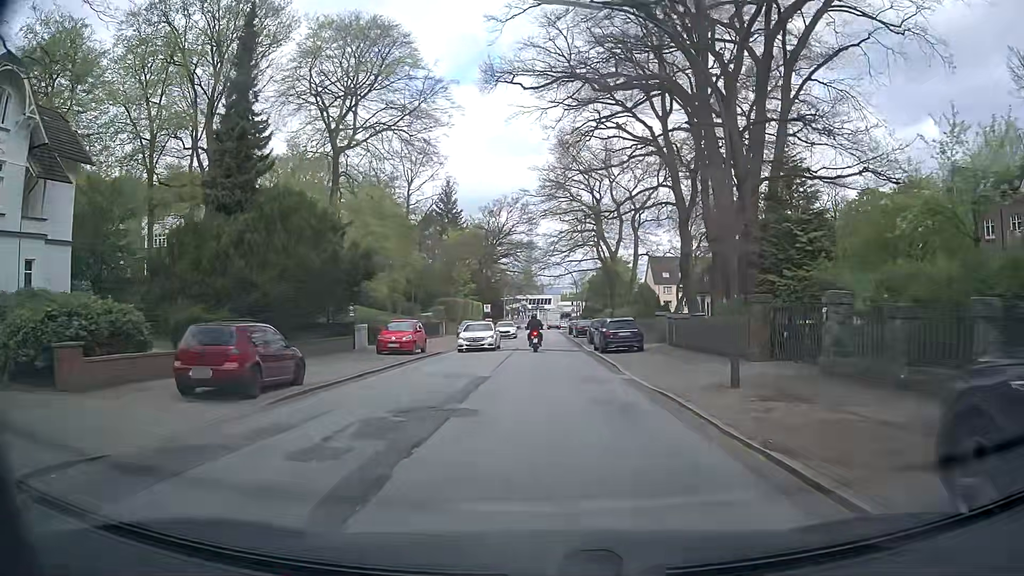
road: residential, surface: asphalt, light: Day
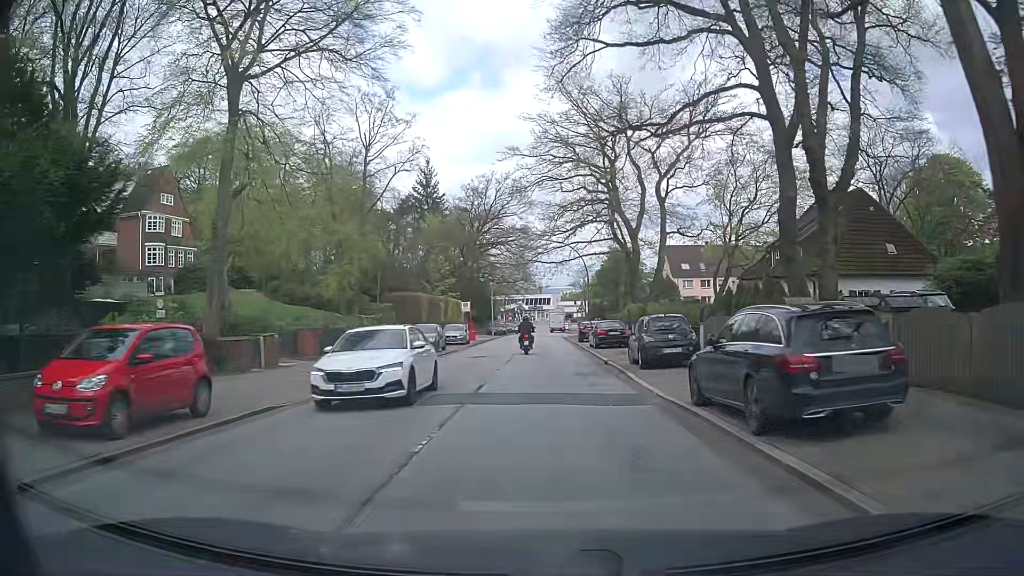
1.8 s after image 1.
(+0.1, +20.7) m; 0°
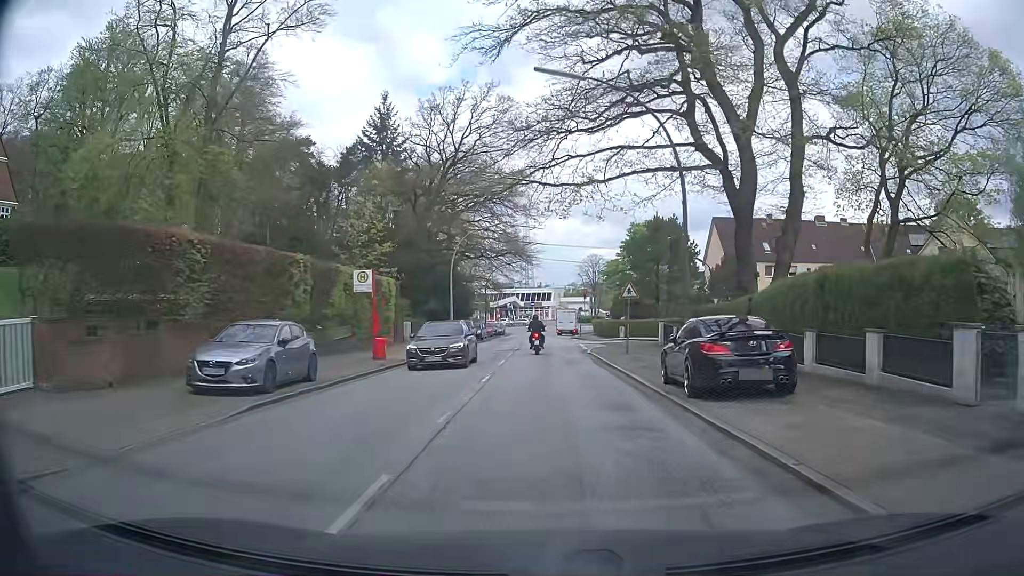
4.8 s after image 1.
(0.0, +34.2) m; 0°
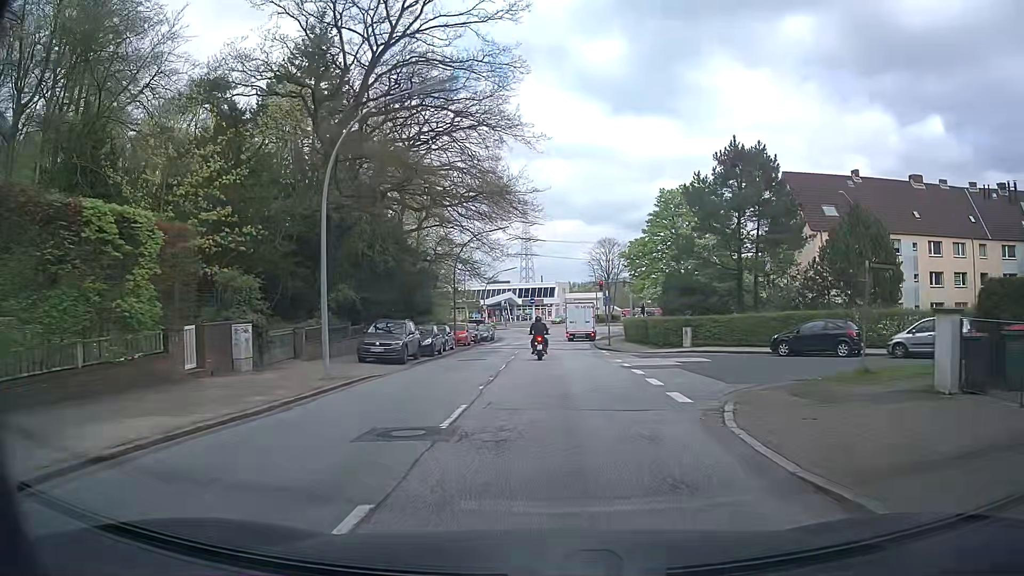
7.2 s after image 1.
(+0.1, +25.6) m; 0°
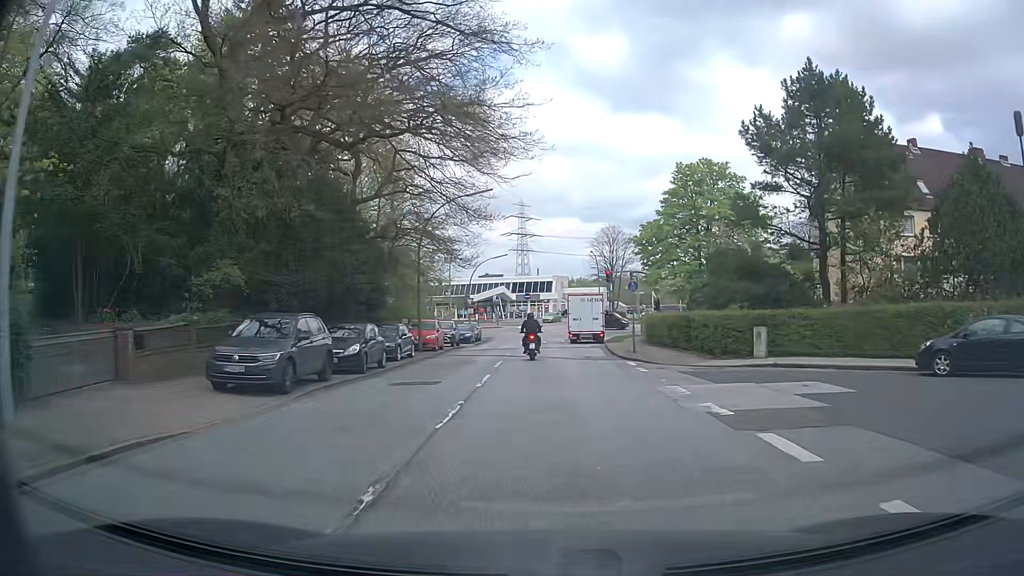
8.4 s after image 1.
(+0.2, +11.6) m; +2°
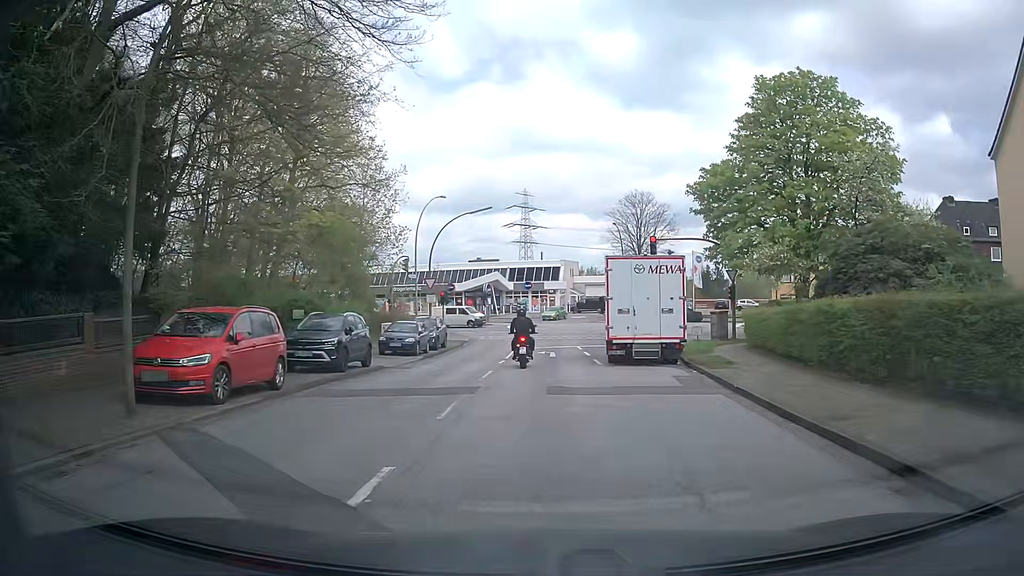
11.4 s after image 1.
(-0.3, +23.8) m; -1°
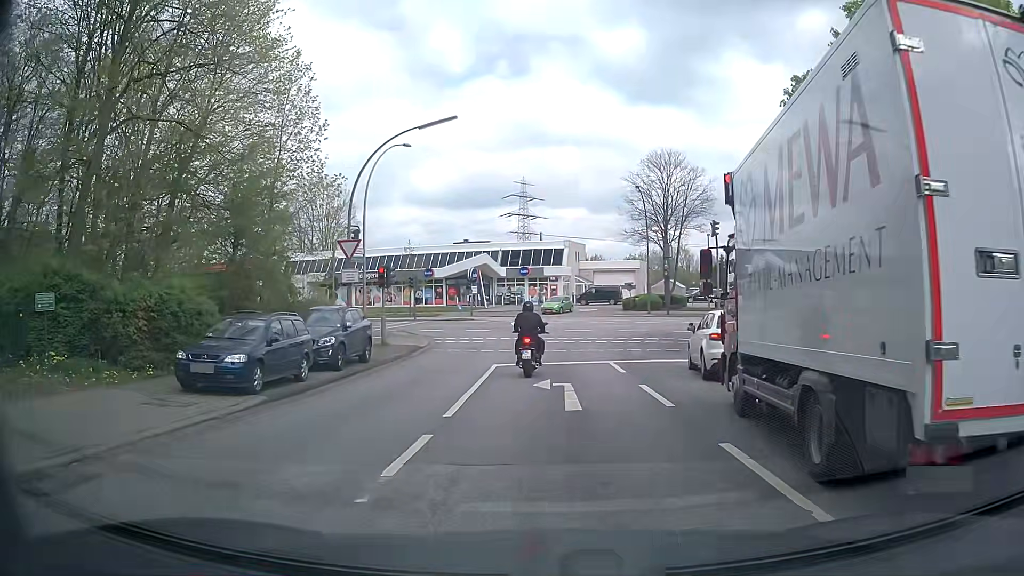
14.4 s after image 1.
(0.0, +16.4) m; -1°
